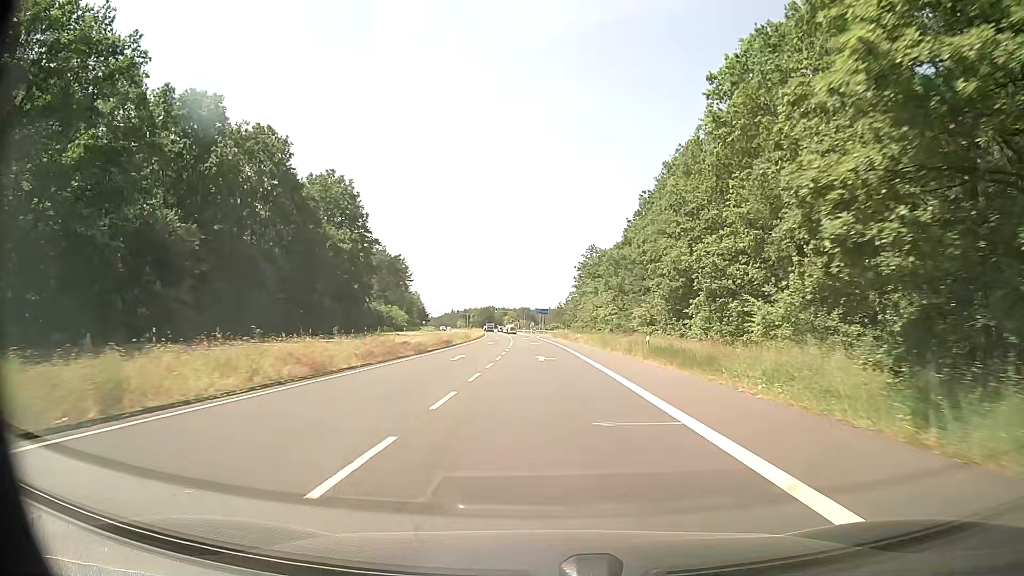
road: secondary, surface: asphalt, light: Day
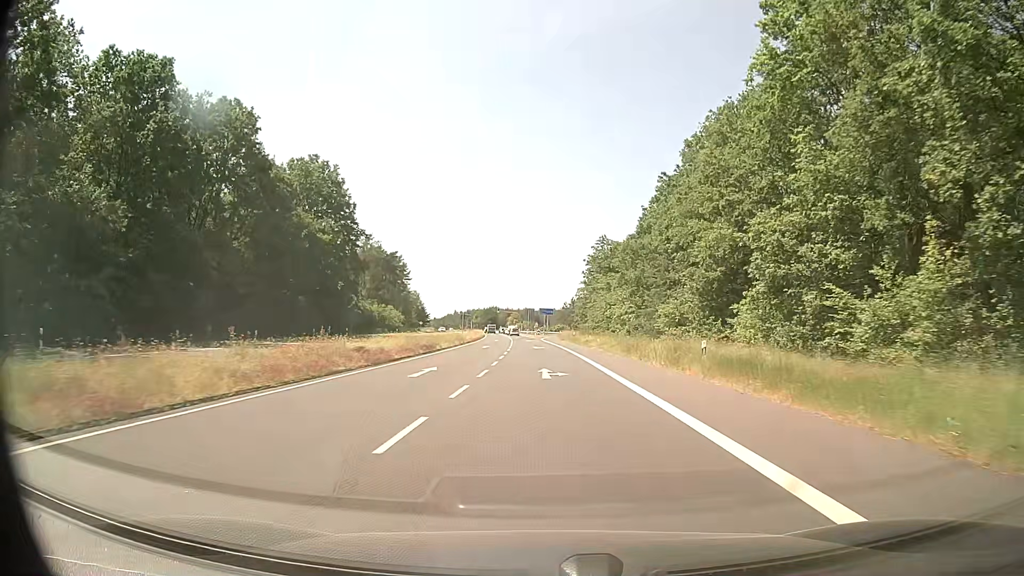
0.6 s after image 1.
(-0.1, +10.1) m; -1°
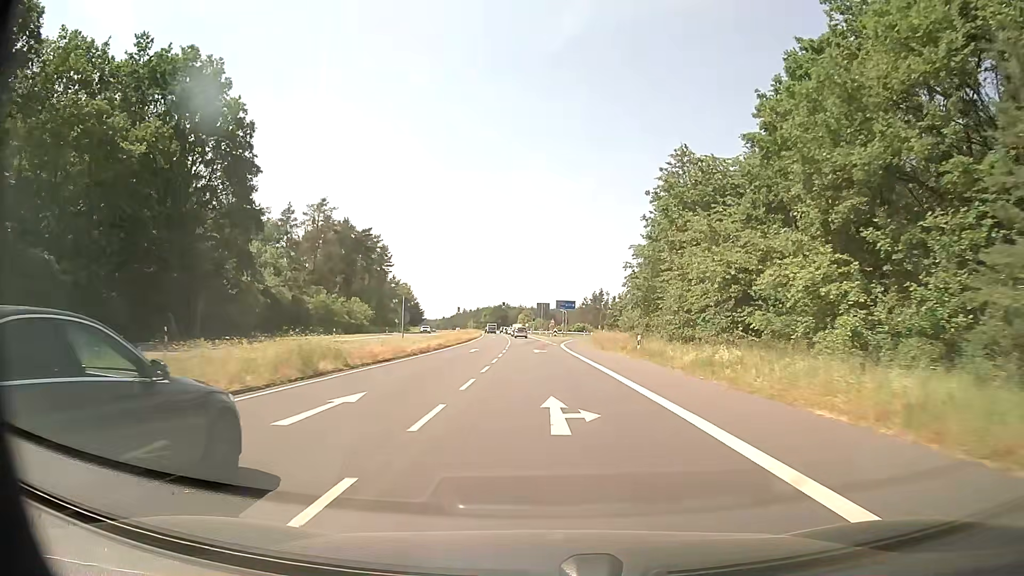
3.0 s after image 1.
(-0.2, +40.5) m; -1°
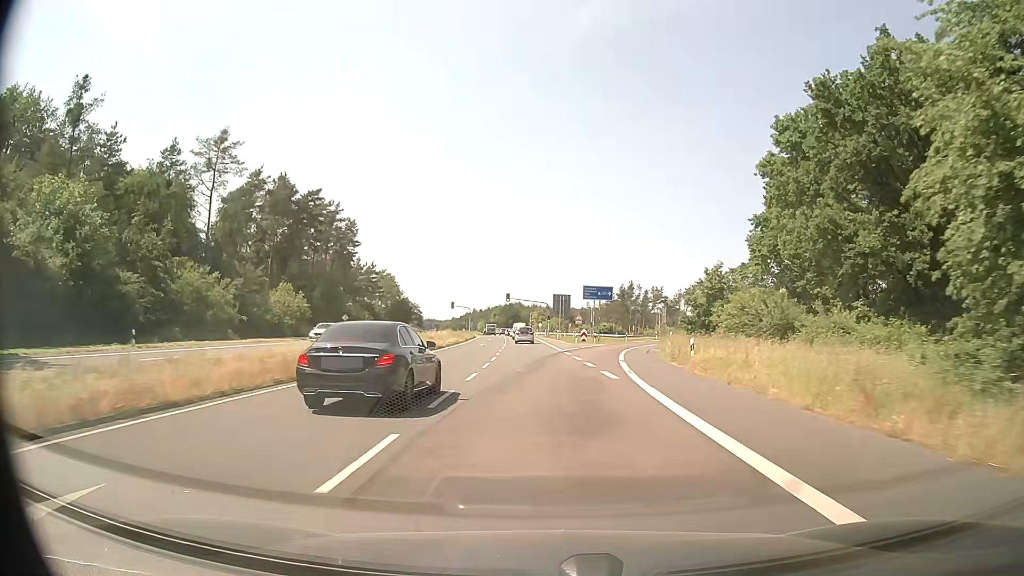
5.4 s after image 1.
(-0.3, +39.3) m; -1°
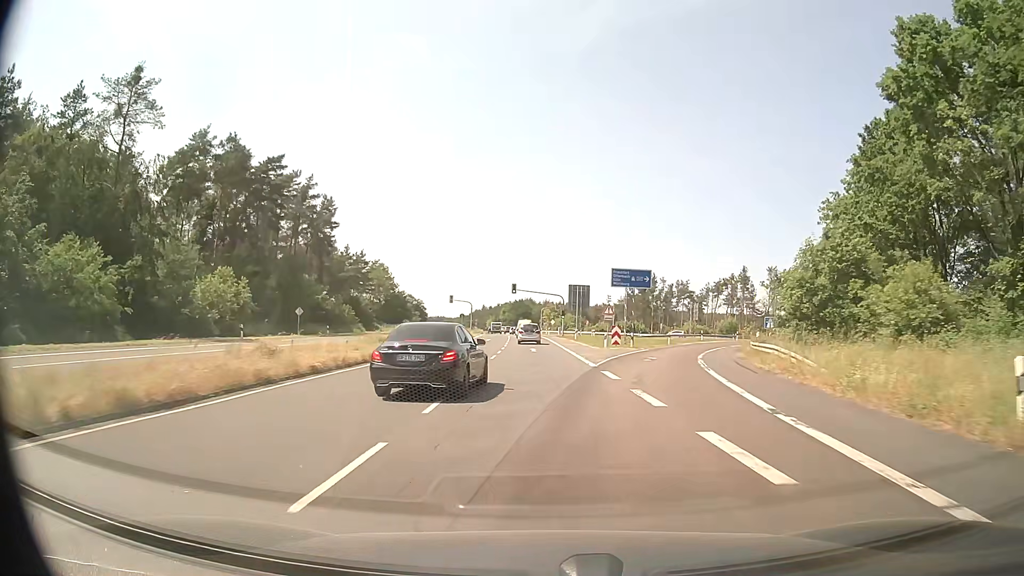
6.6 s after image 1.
(-0.2, +18.9) m; -1°
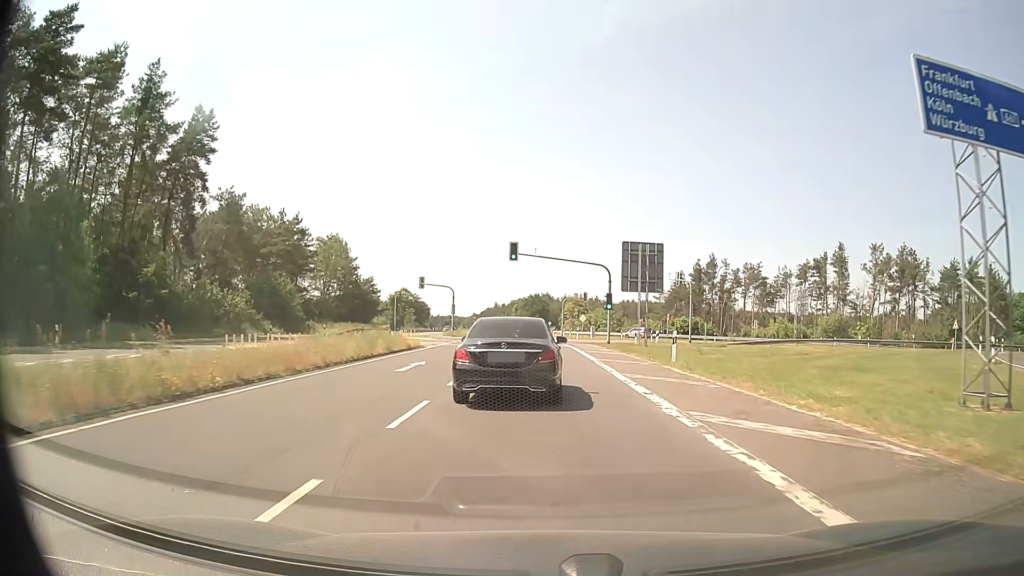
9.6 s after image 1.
(-0.7, +43.8) m; -2°
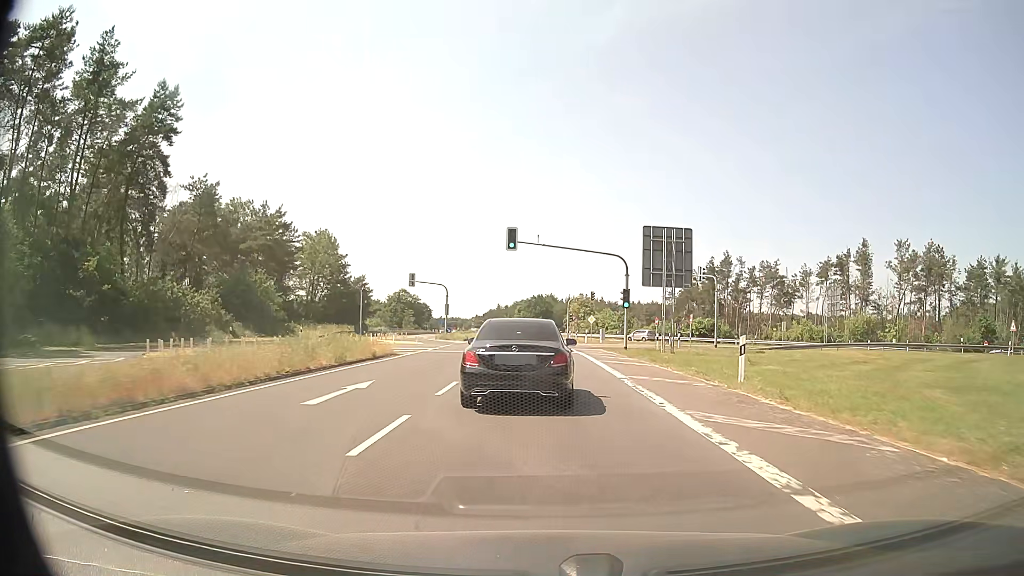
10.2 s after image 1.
(0.0, +7.7) m; -1°
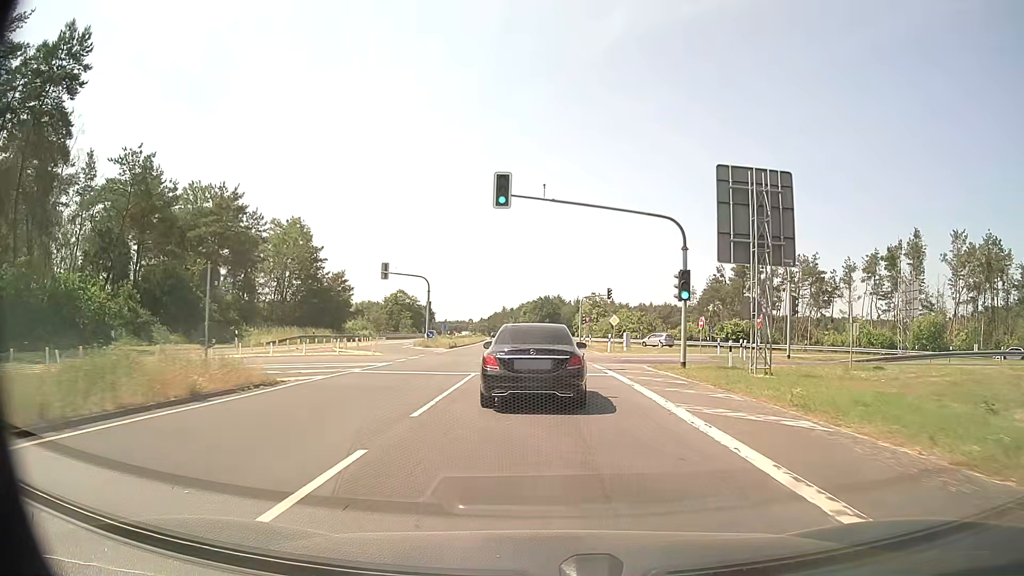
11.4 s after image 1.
(0.0, +14.6) m; 0°
(0, +10) (0, +20) (0, +30) (0, +40) (0, +50) (-1, +60) (-1, +70) (-1, +80) (-2, +90) (-3, +100) m
